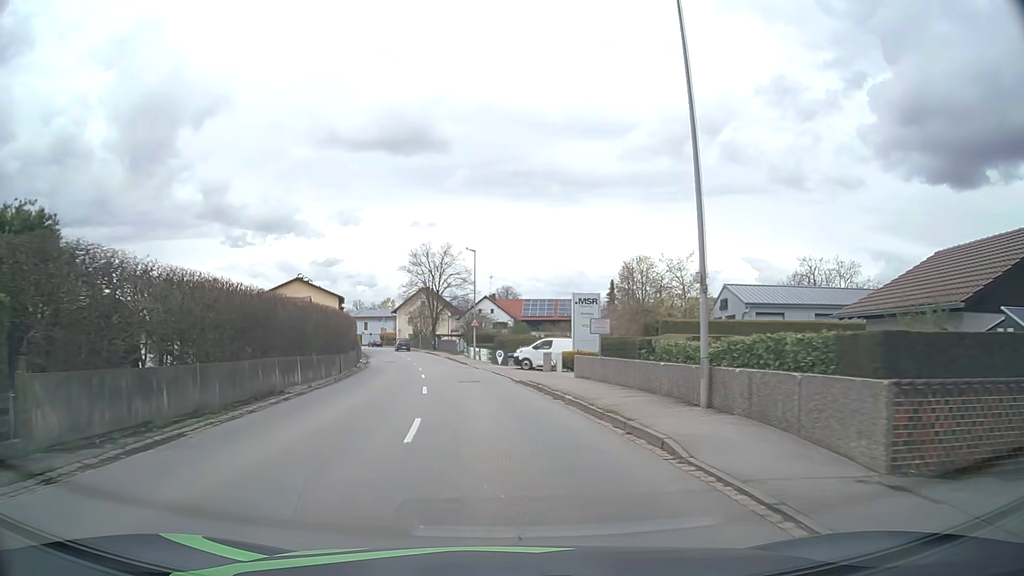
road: secondary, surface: asphalt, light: Day
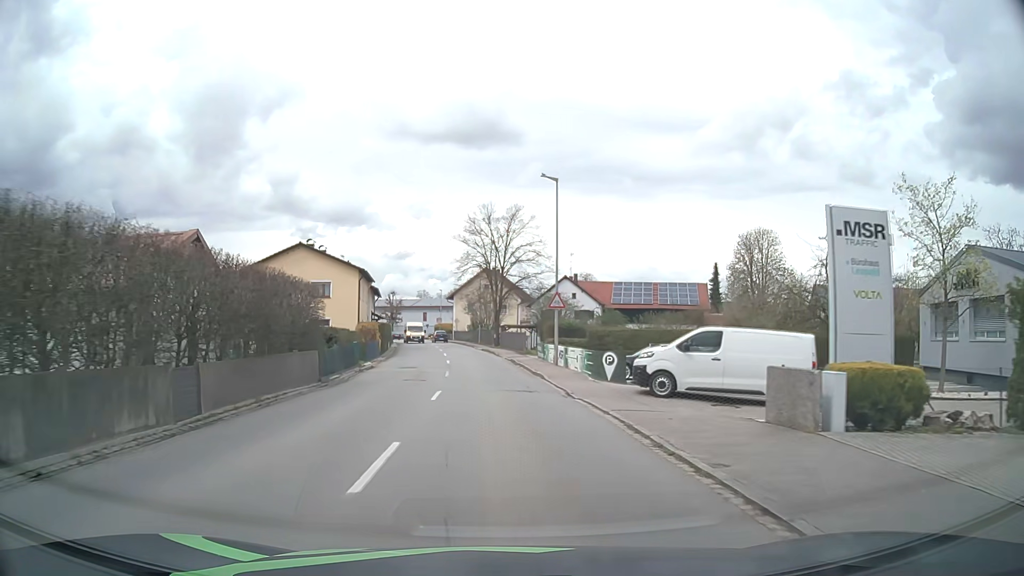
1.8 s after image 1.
(-1.4, +21.6) m; -6°
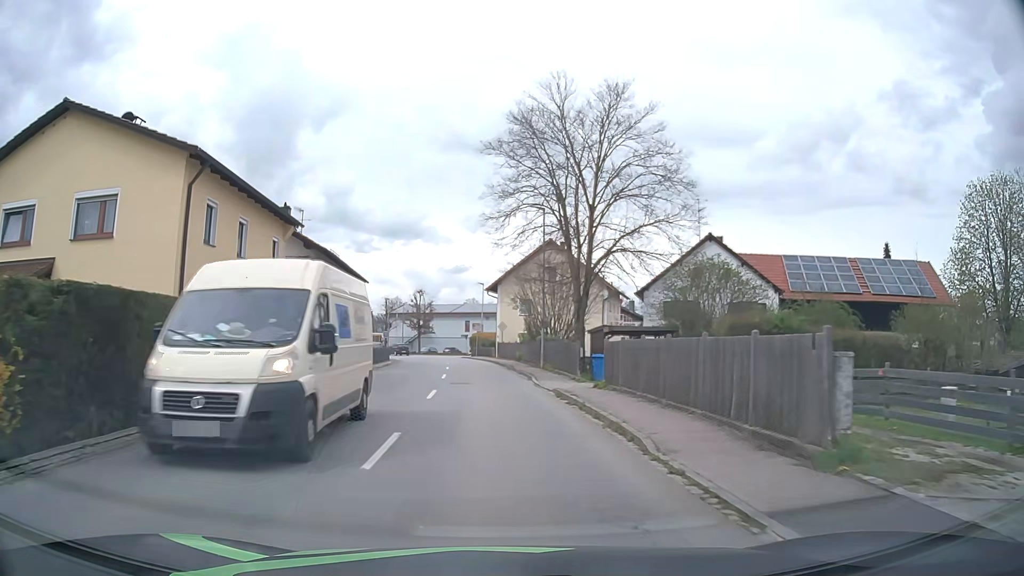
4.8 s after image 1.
(-1.6, +35.4) m; -5°
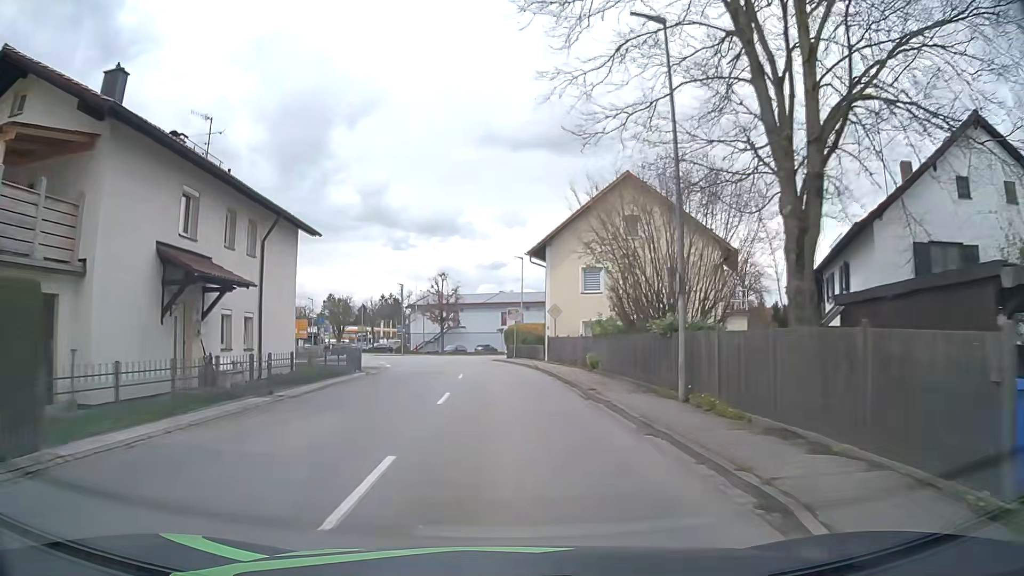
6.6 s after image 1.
(-0.7, +20.7) m; -3°
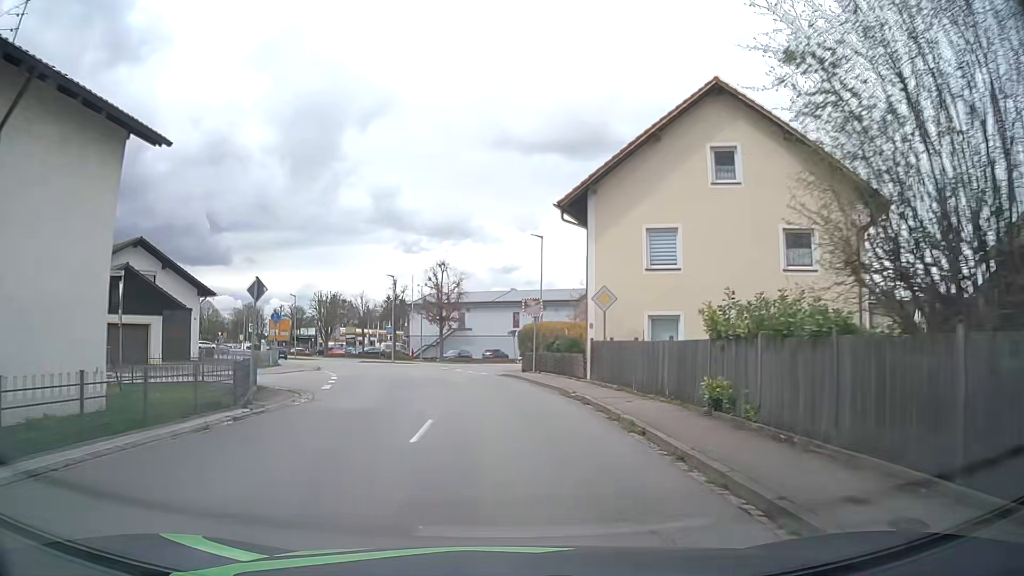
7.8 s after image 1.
(-0.2, +13.8) m; -1°
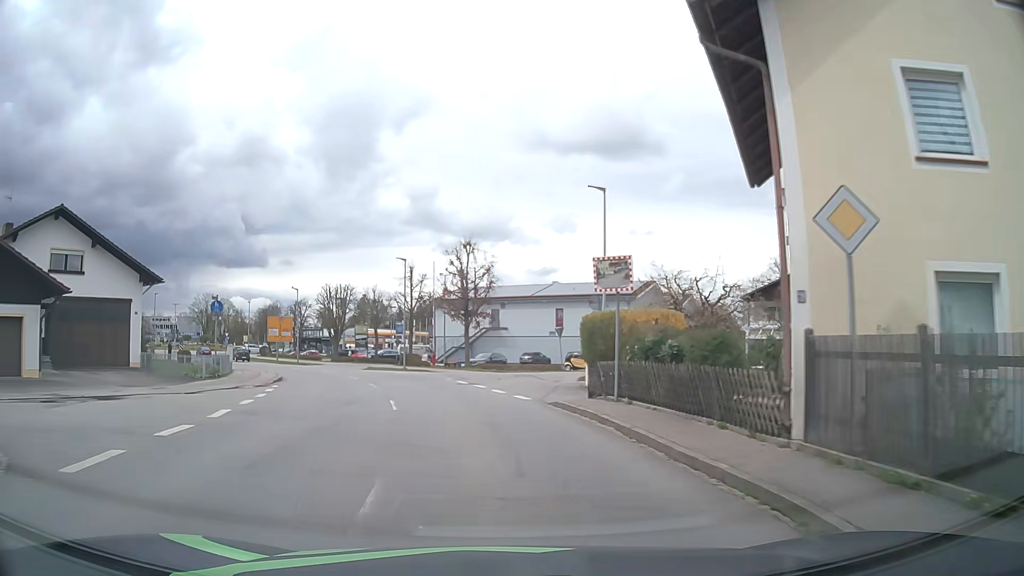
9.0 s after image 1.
(-0.4, +13.8) m; -3°
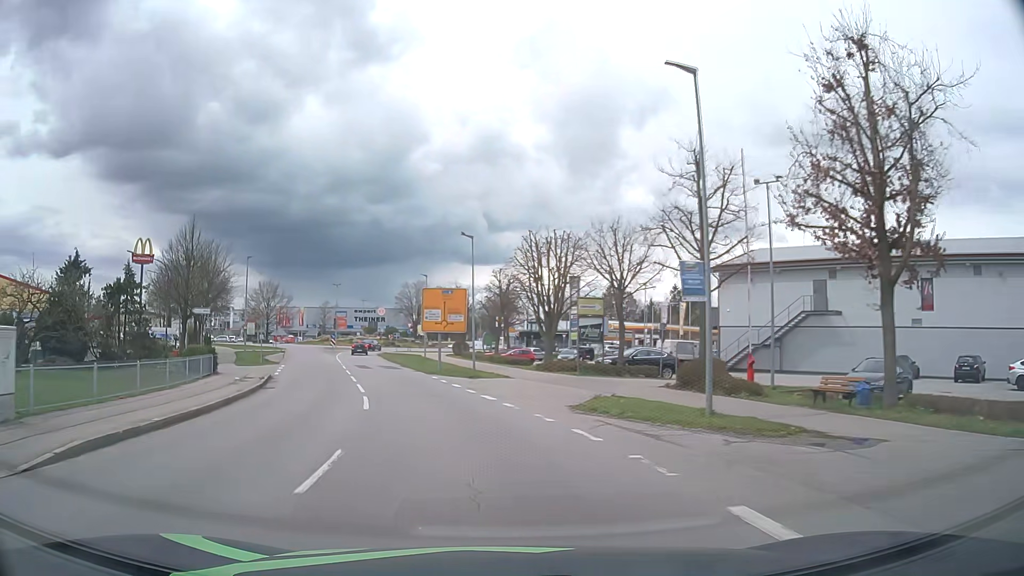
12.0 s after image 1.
(-5.9, +33.9) m; -21°
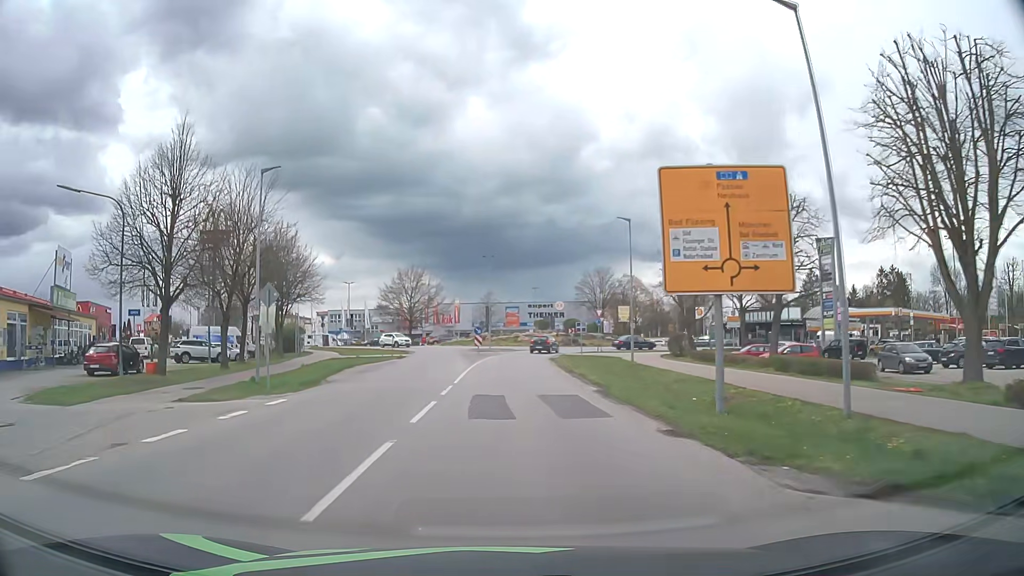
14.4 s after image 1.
(-4.7, +28.1) m; -16°
(0, +10) (0, +20) (0, +30) (0, +40) (+1, +50) (+4, +59) (+12, +66) (+18, +73) (+20, +83) (+16, +92) m
